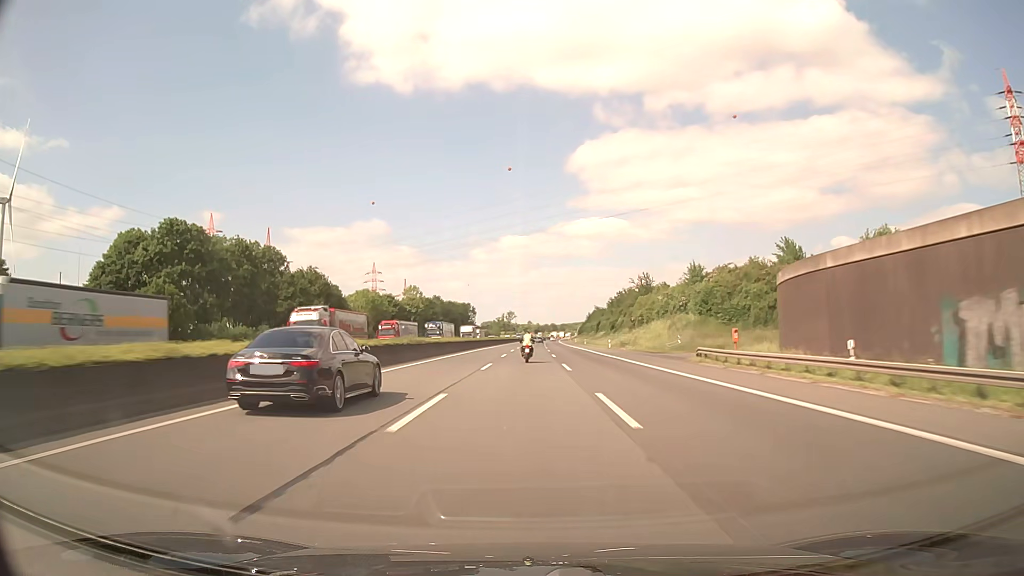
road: motorway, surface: asphalt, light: Day
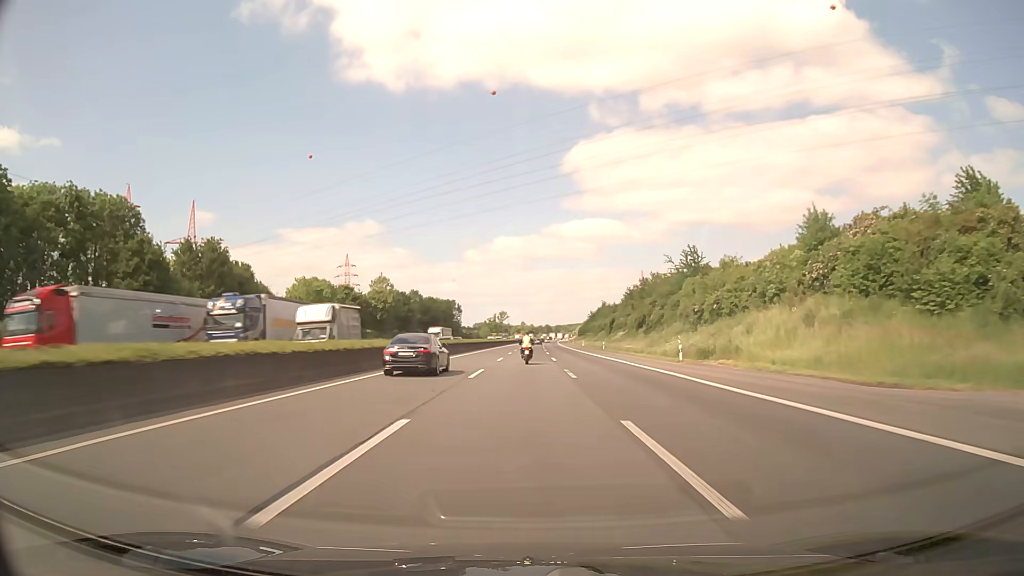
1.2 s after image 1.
(+0.1, +40.5) m; 0°
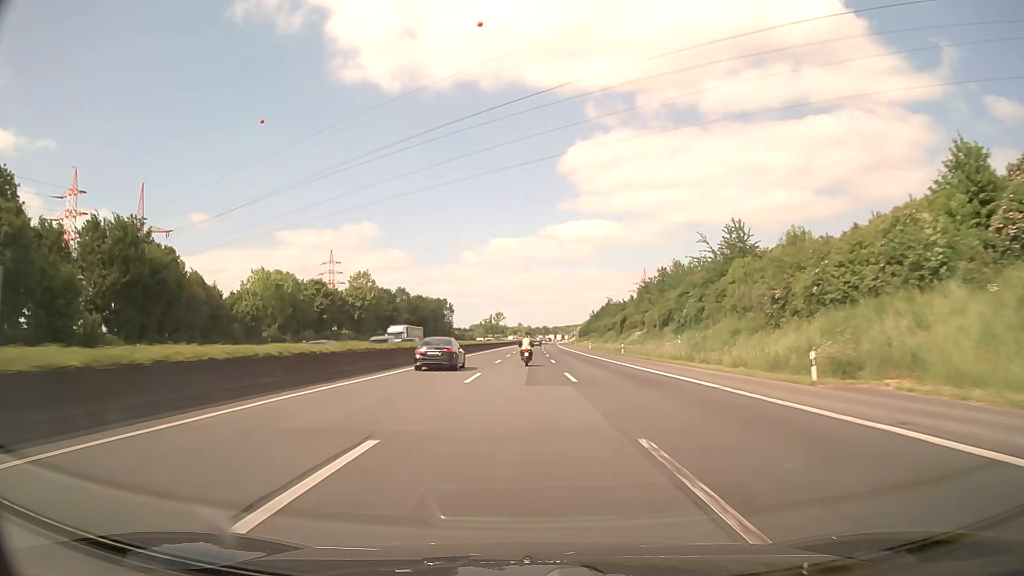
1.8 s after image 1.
(+0.1, +20.1) m; 0°
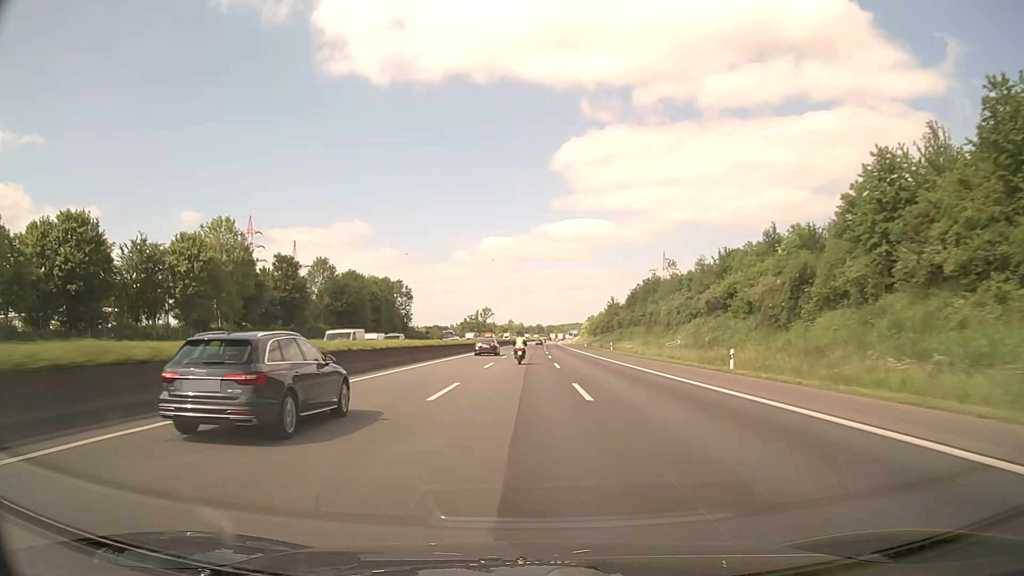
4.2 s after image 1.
(+0.7, +80.0) m; +1°
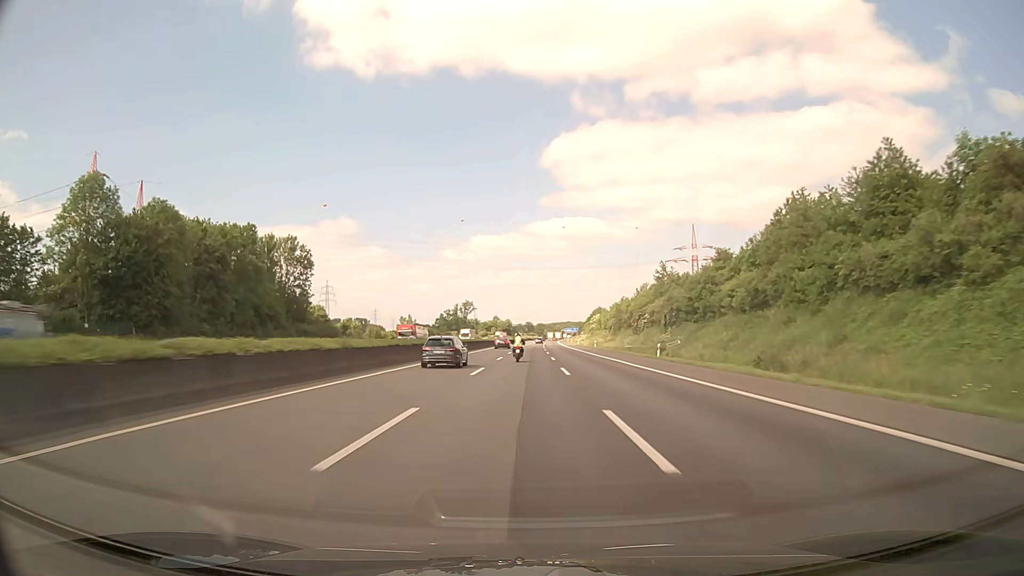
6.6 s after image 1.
(+0.6, +80.0) m; +1°
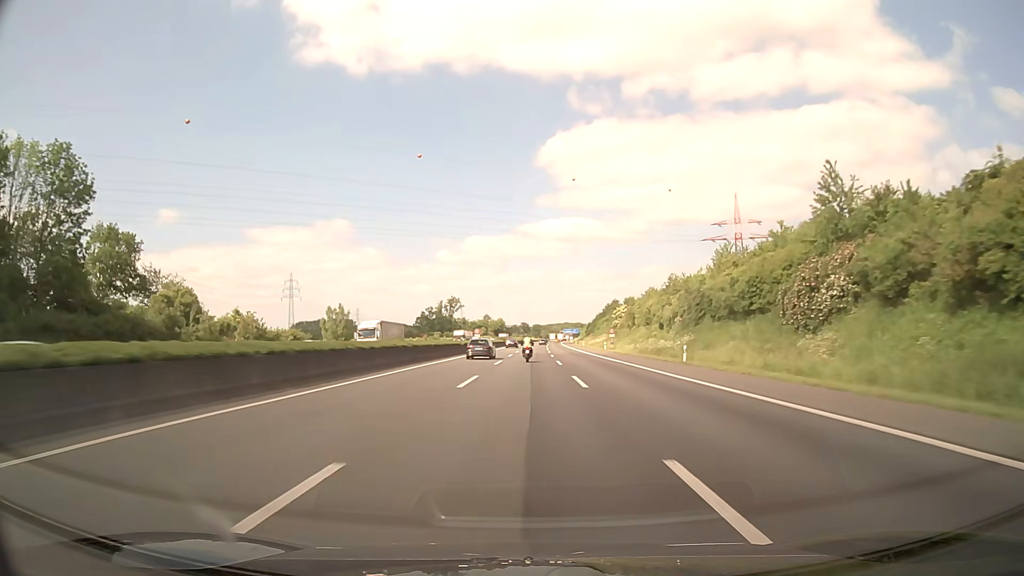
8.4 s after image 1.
(+0.2, +59.5) m; 0°
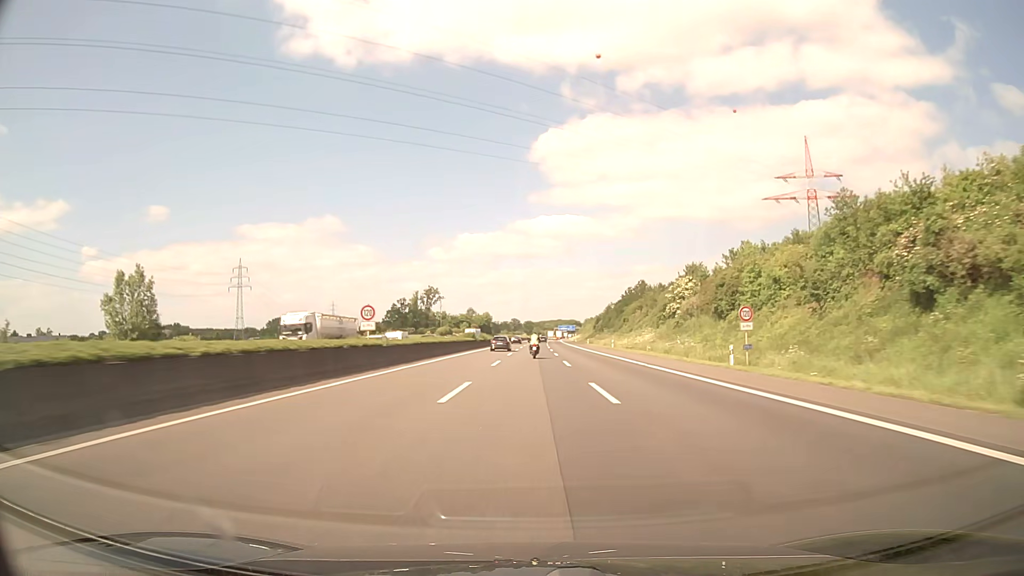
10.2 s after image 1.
(+0.2, +59.2) m; +1°
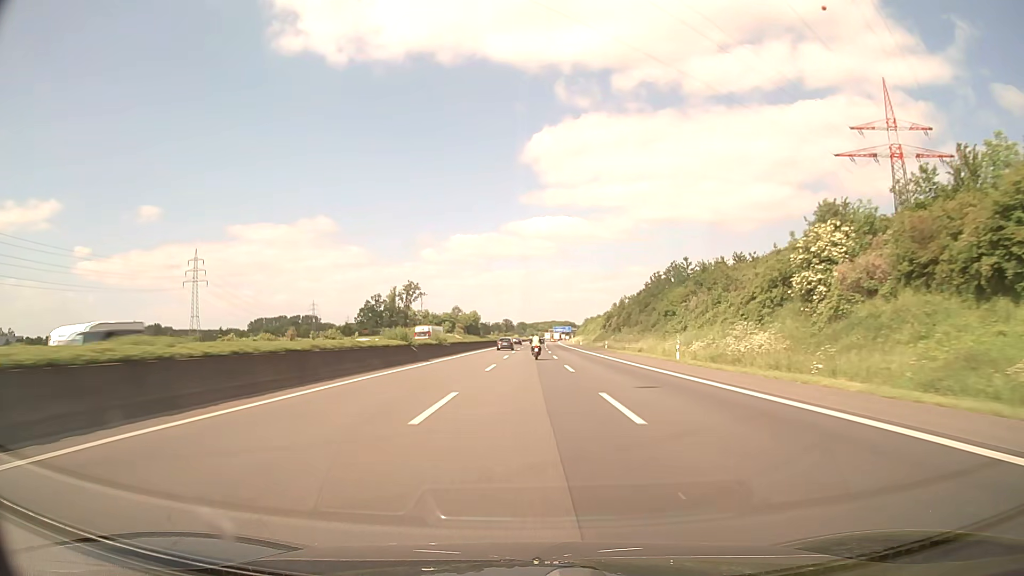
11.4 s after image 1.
(+0.2, +39.1) m; +1°
(0, +10) (0, +20) (0, +30) (0, +40) (0, +50) (0, +60) (+1, +70) (+1, +80) (+1, +90) (+1, +100) m
